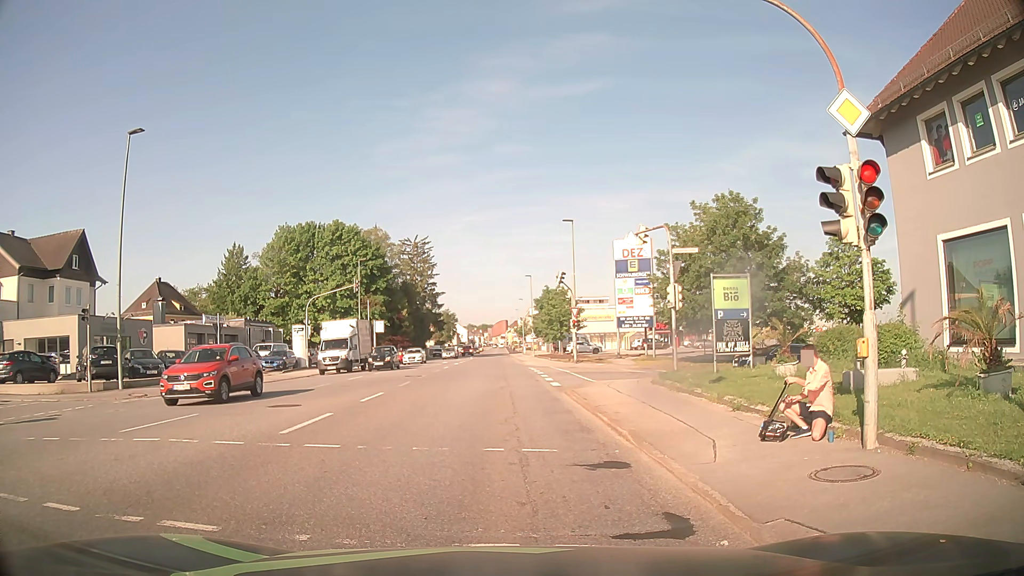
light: Day
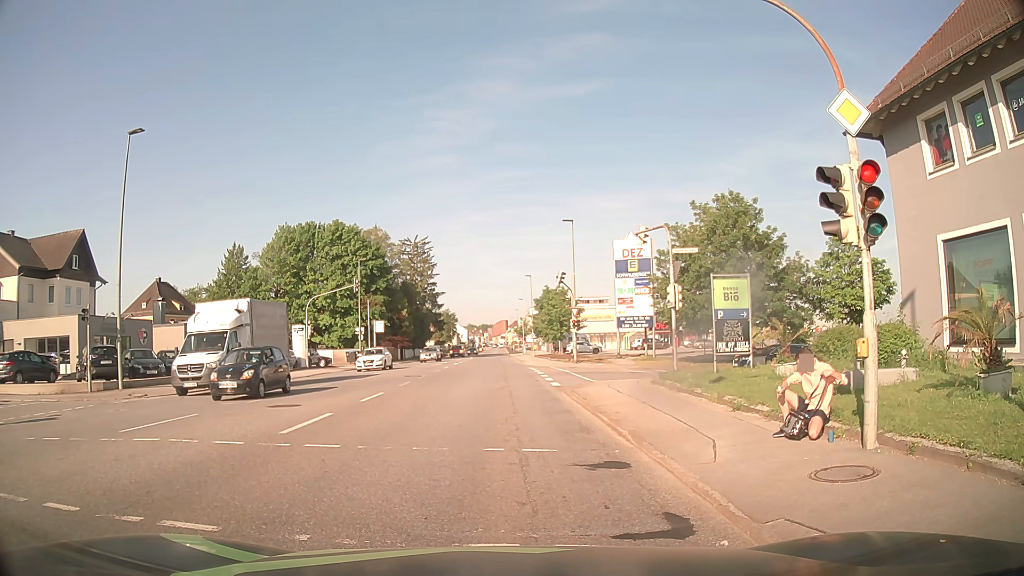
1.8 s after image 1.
(0.0, 0.0) m; 0°
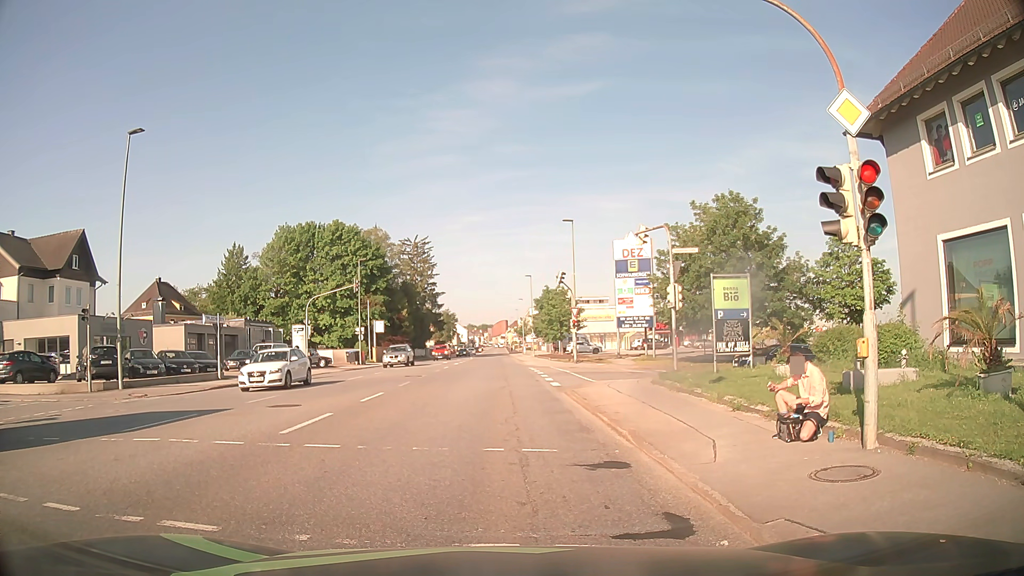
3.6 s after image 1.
(0.0, 0.0) m; 0°
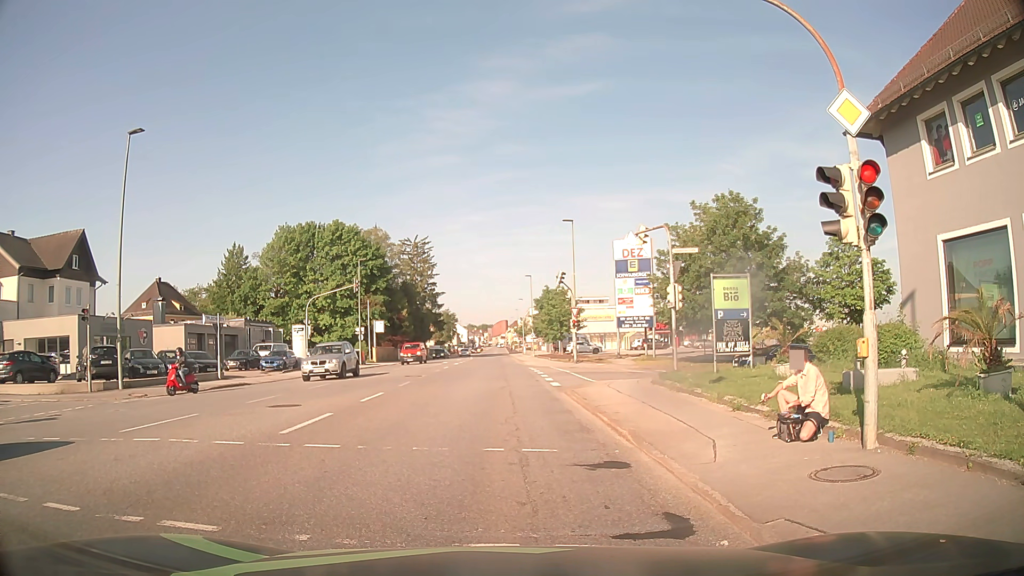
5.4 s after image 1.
(0.0, 0.0) m; 0°
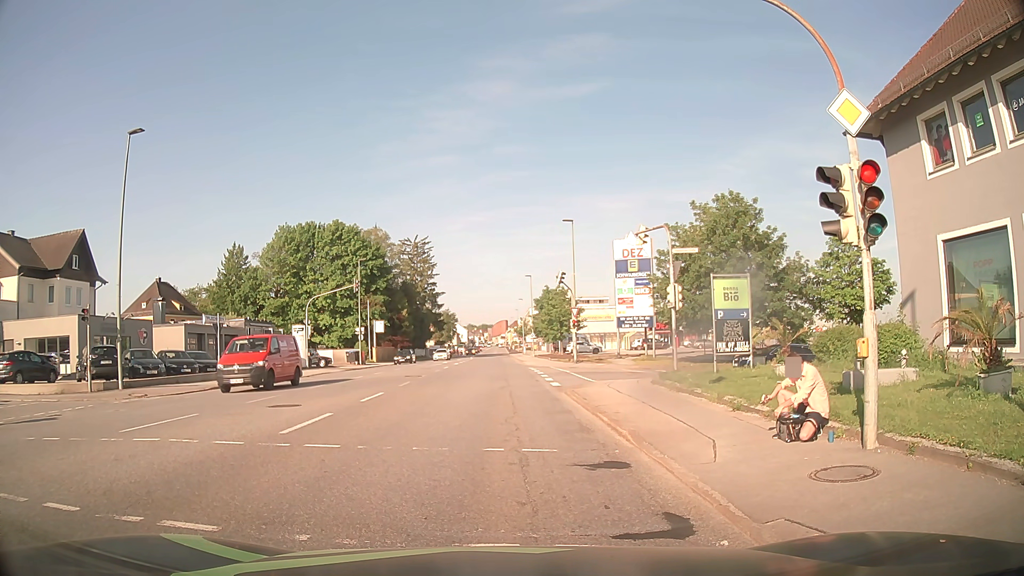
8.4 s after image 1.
(0.0, 0.0) m; 0°
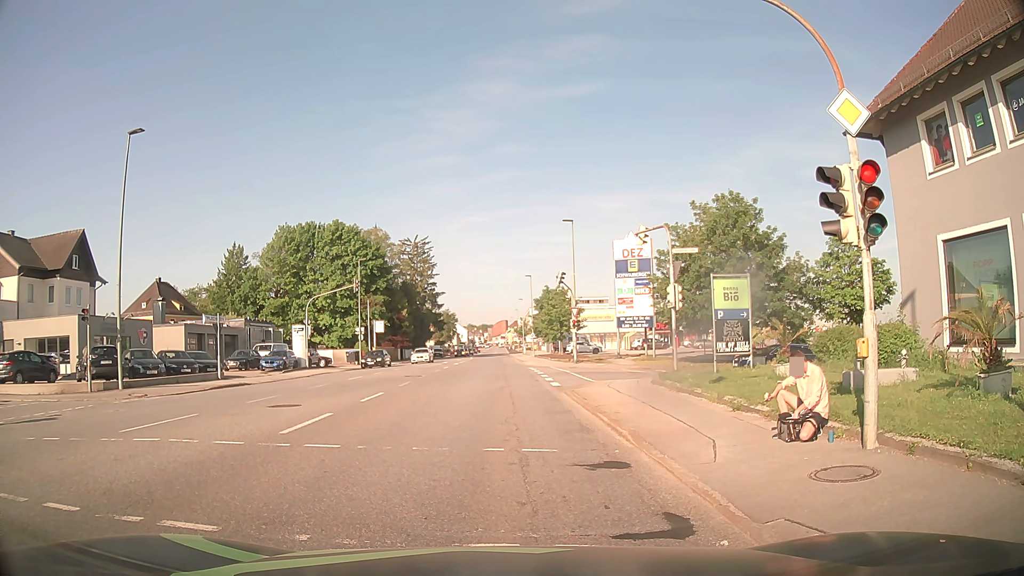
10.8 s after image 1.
(0.0, 0.0) m; 0°
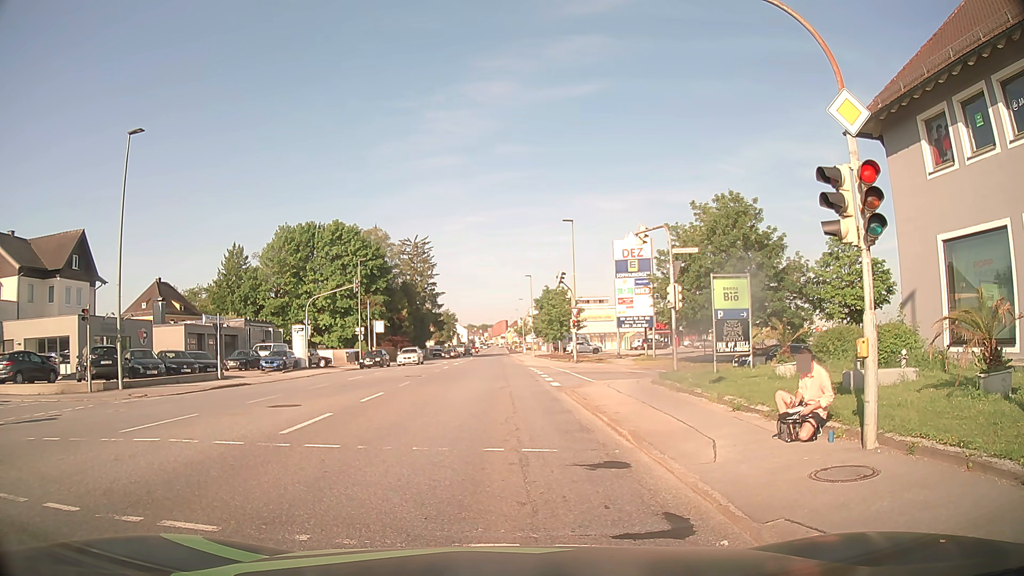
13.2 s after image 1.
(0.0, 0.0) m; 0°
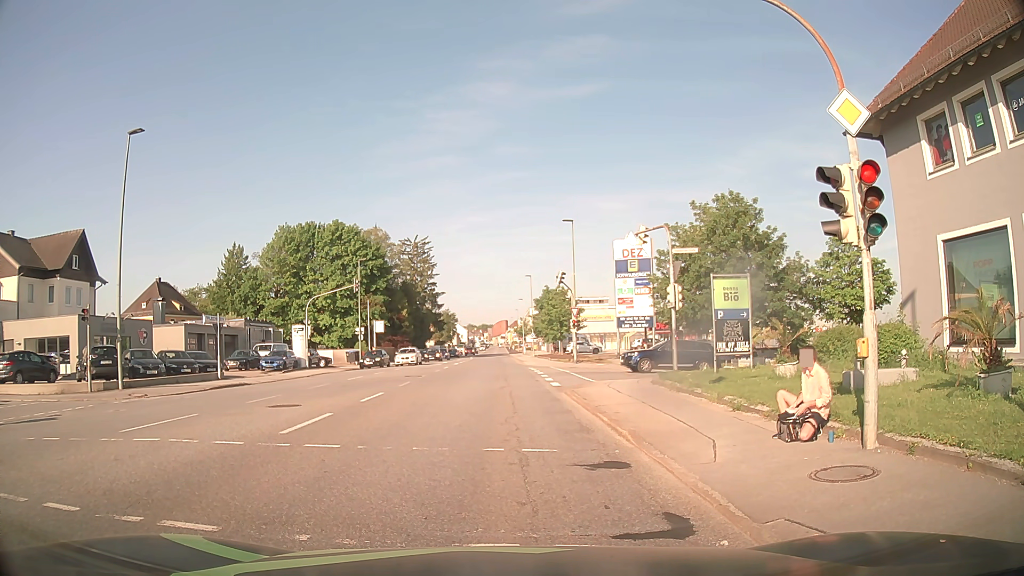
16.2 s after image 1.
(0.0, 0.0) m; 0°
